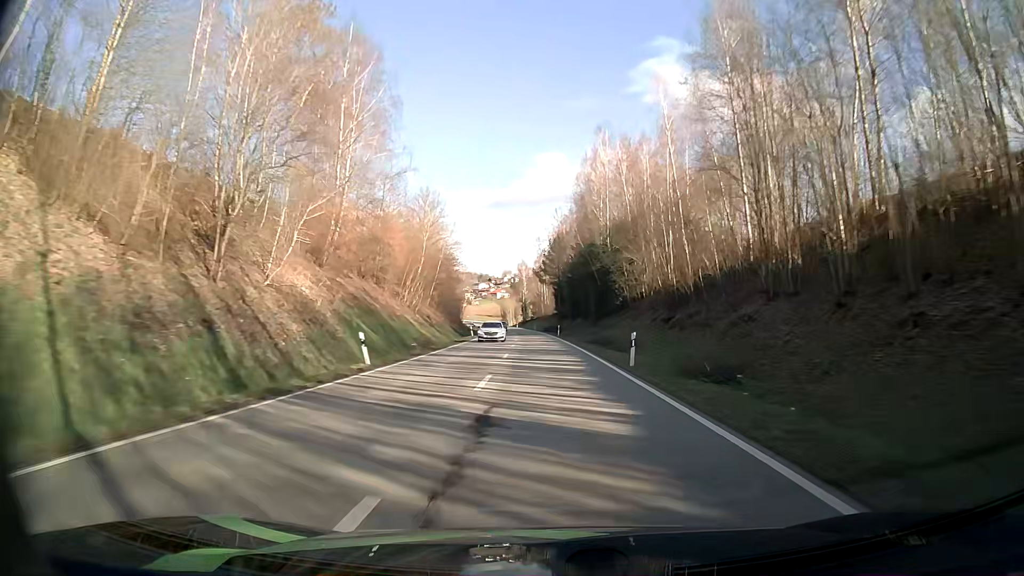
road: secondary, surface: asphalt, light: Day
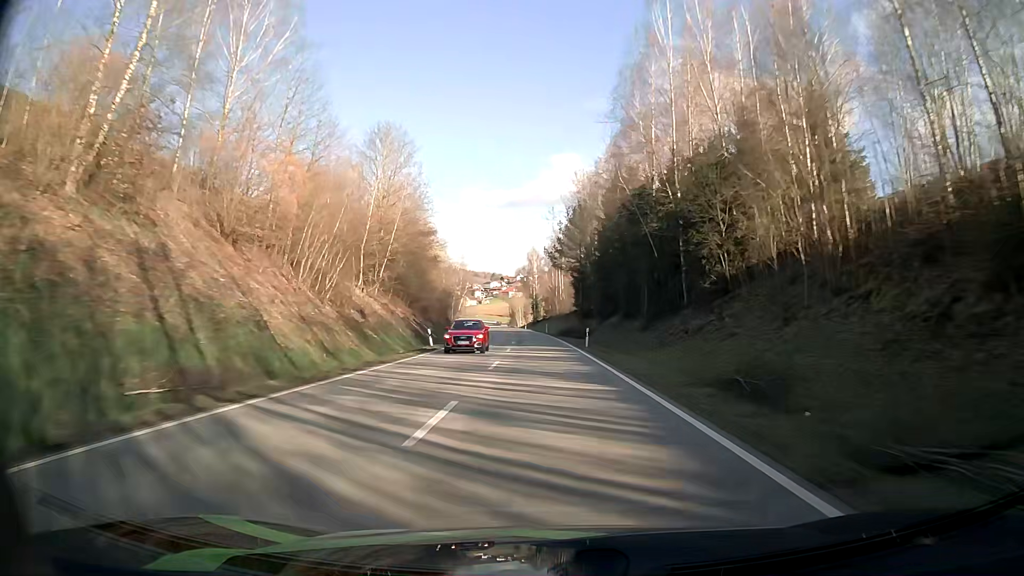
(-0.6, +29.9) m; -2°
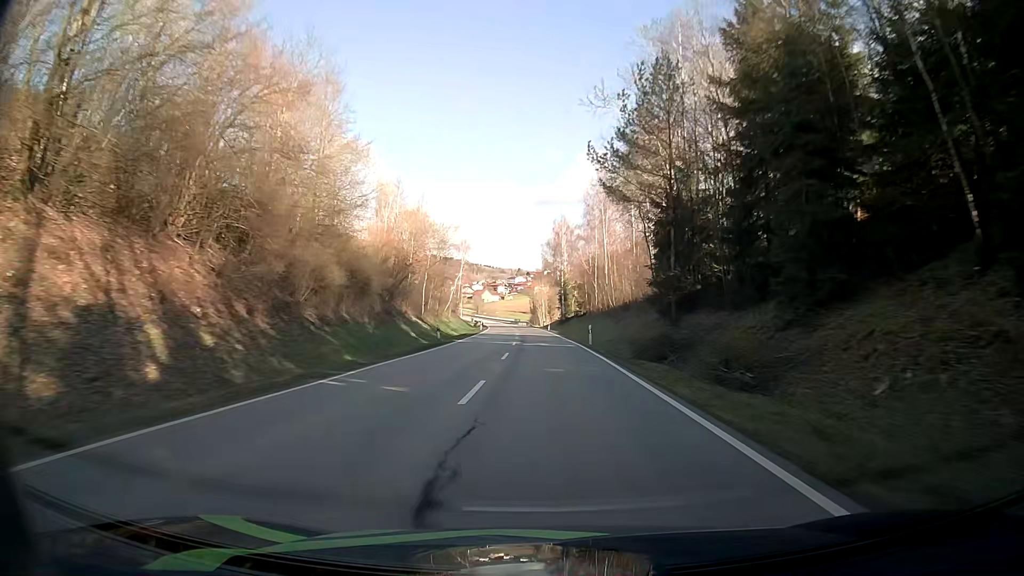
(-1.1, +45.0) m; -2°
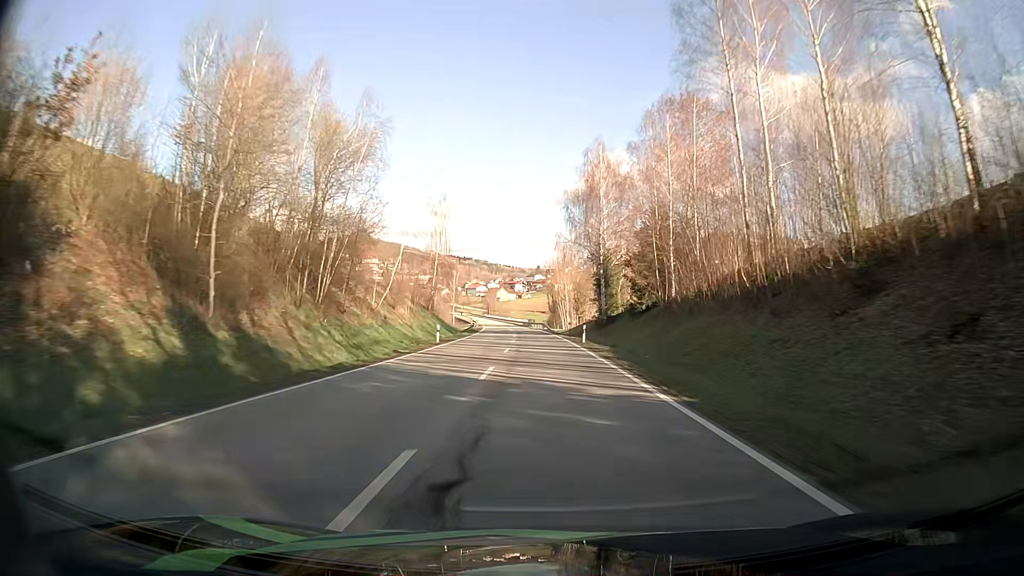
(-0.9, +44.2) m; -2°
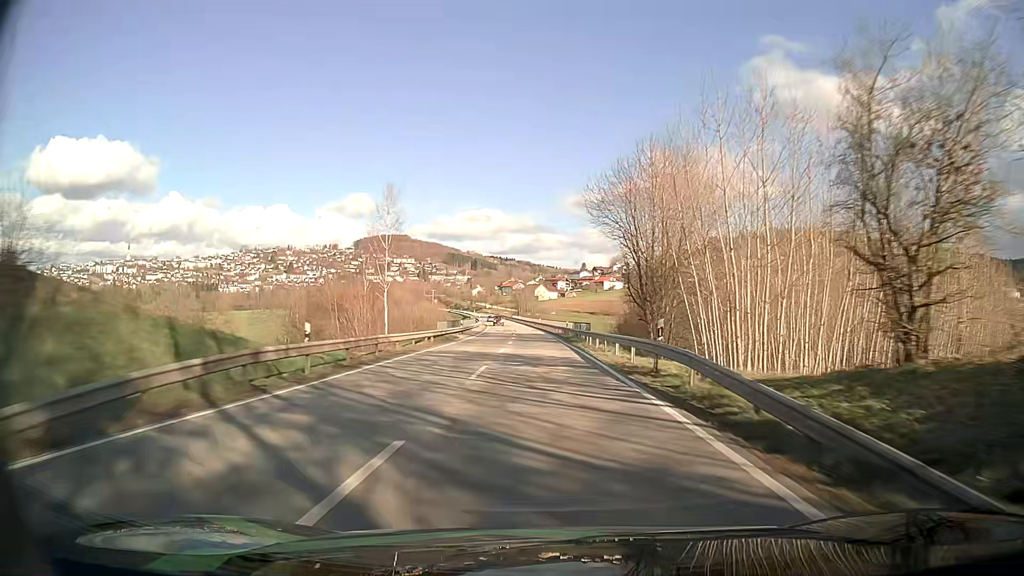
(-2.4, +71.6) m; -4°
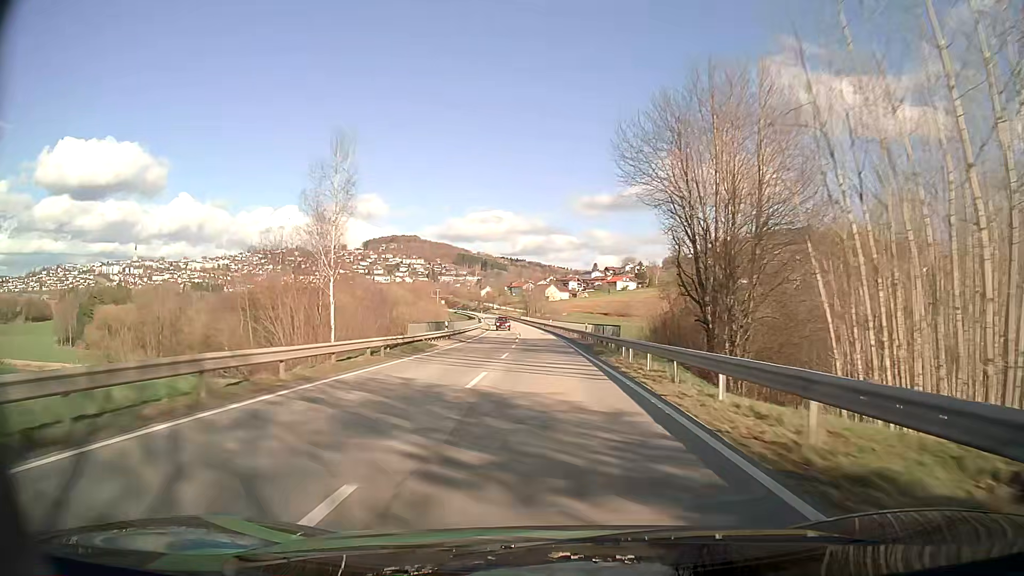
(-0.2, +14.1) m; -1°
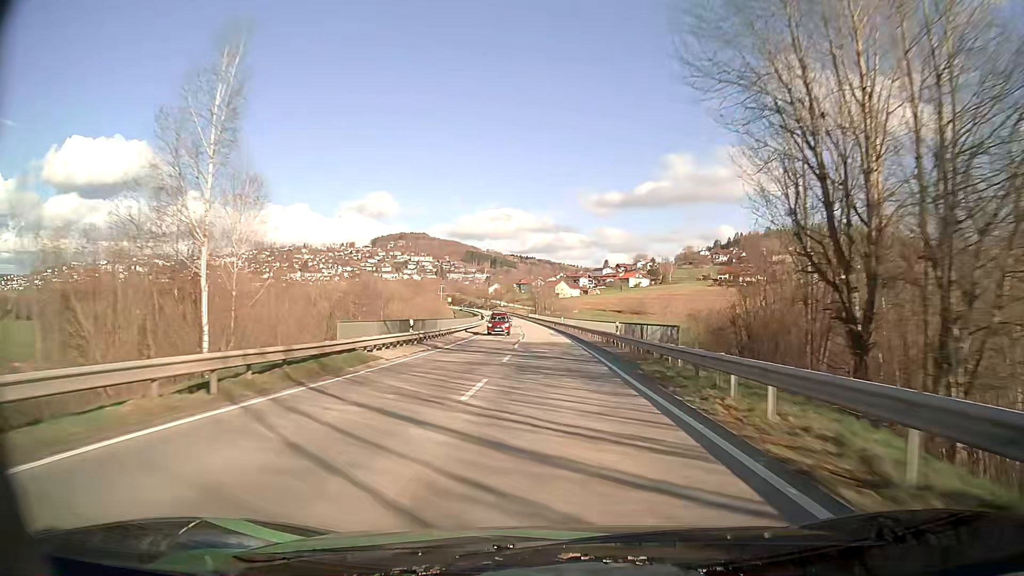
(-0.1, +14.0) m; -1°
